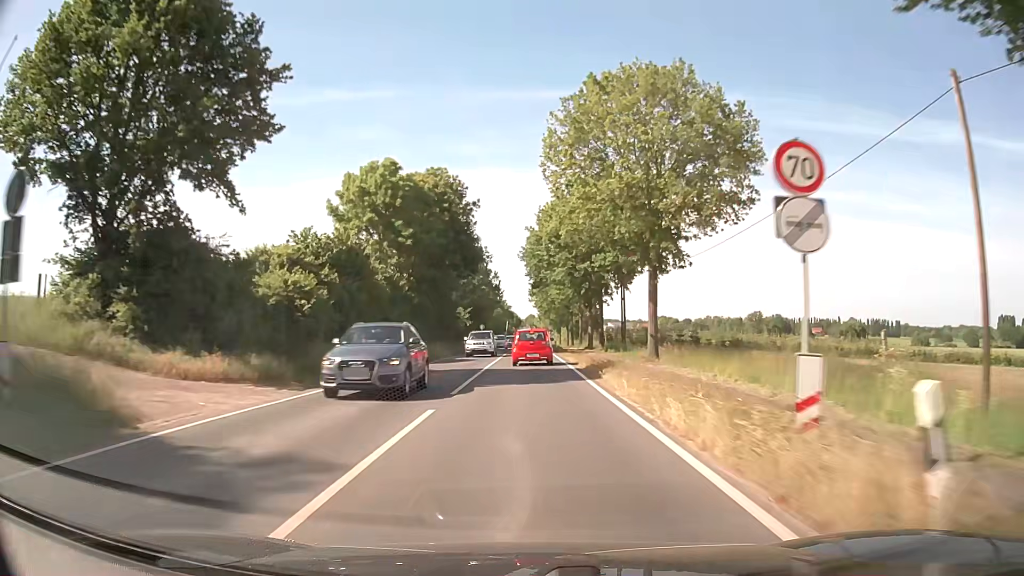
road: secondary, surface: asphalt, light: Day
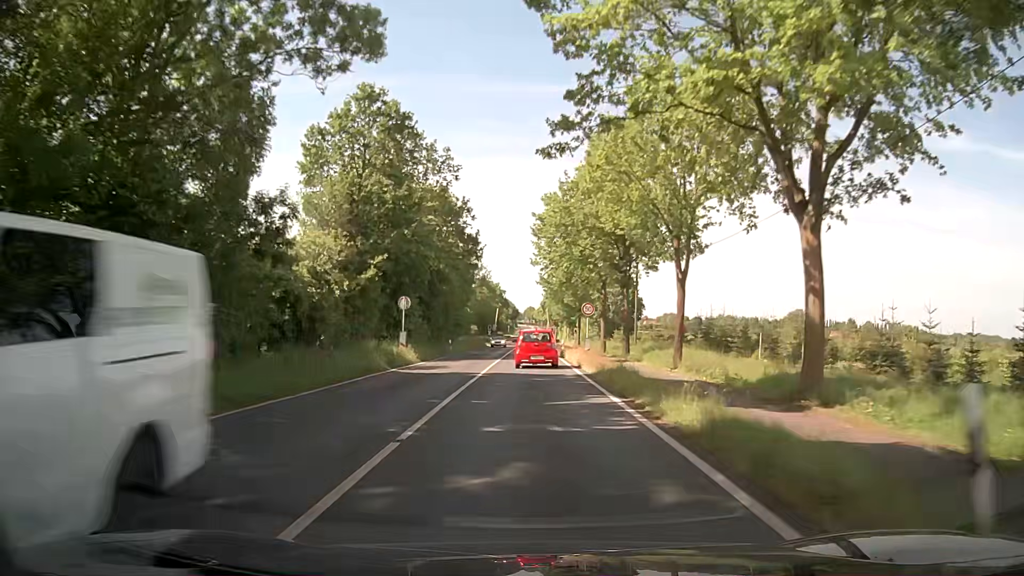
(+0.2, +55.0) m; 0°
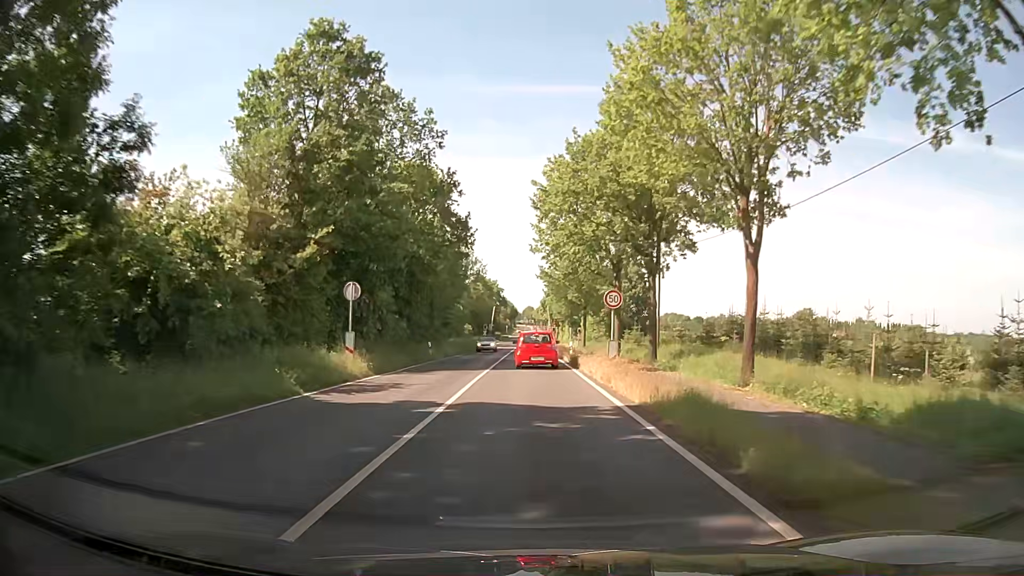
(+0.1, +9.6) m; 0°
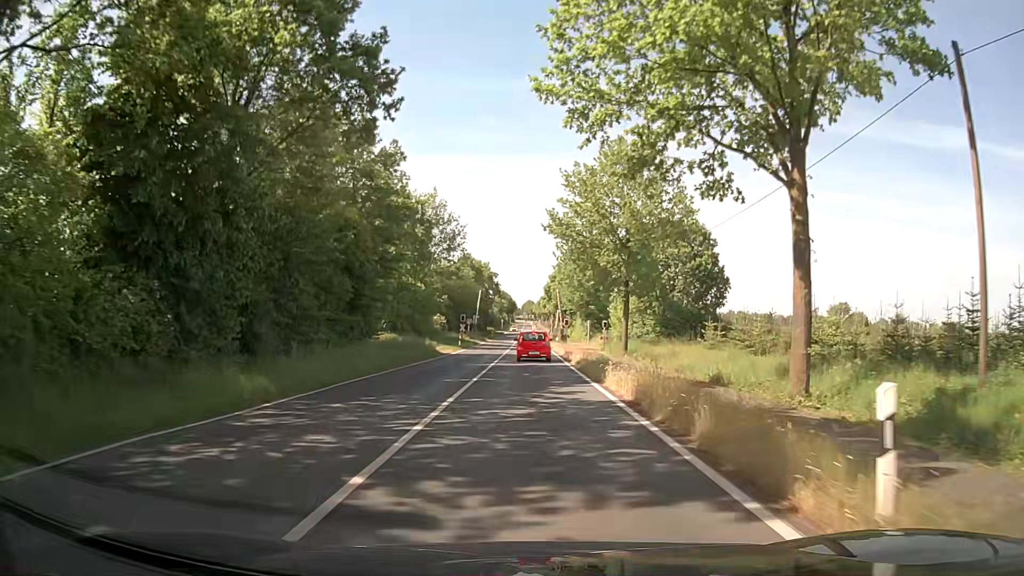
(0.0, +33.4) m; 0°
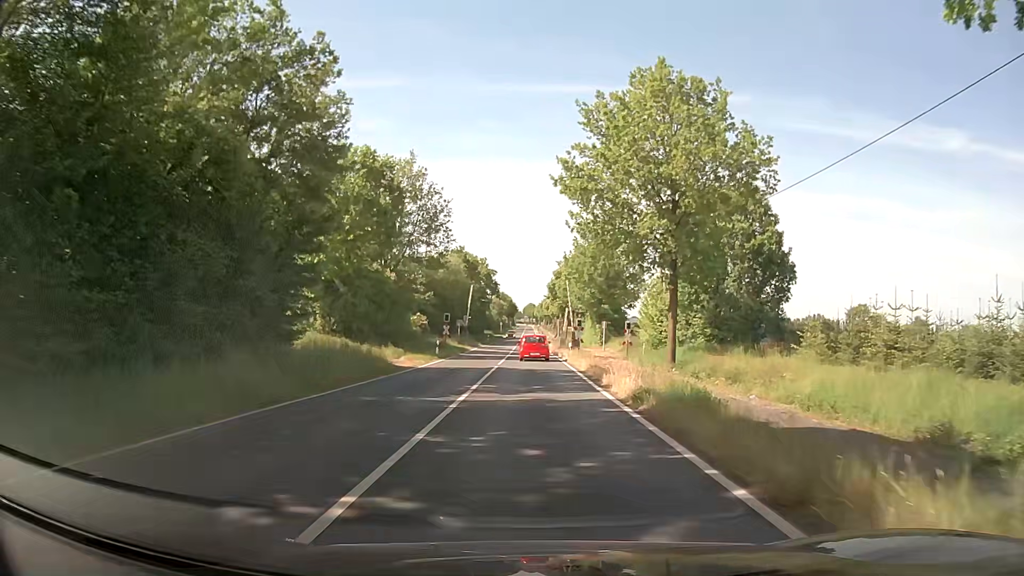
(0.0, +14.4) m; 0°
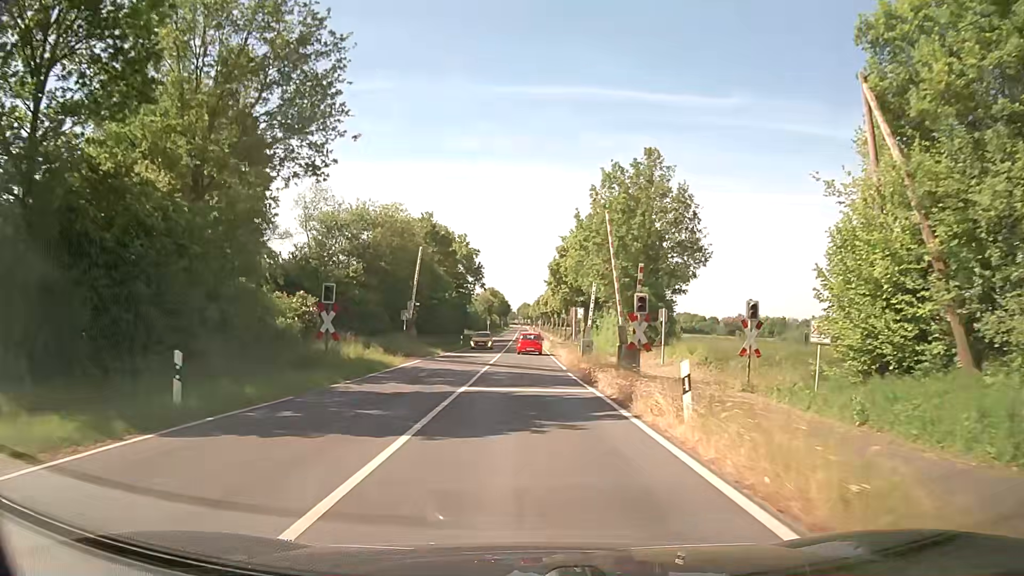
(+0.3, +30.3) m; +1°
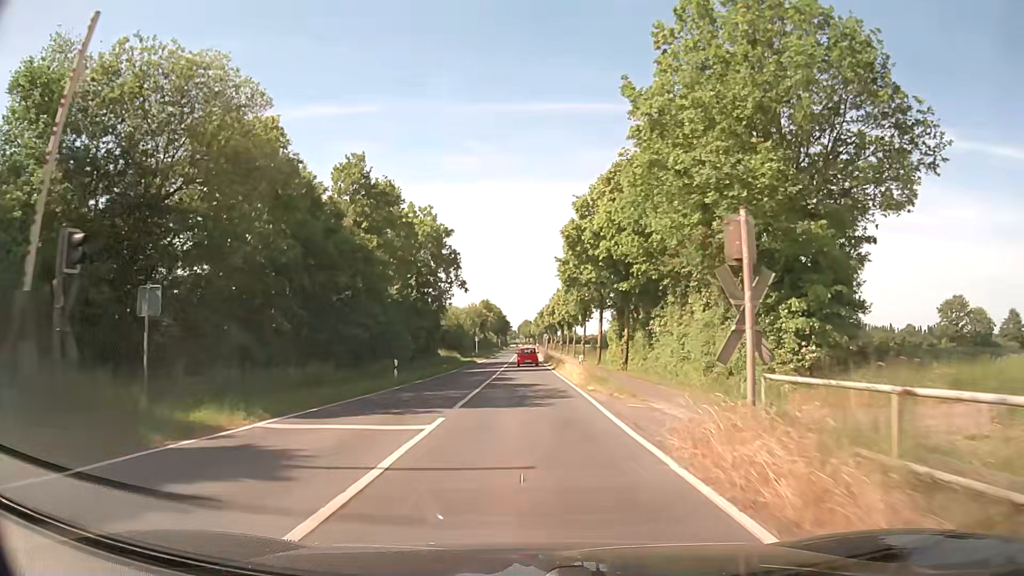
(0.0, +31.3) m; 0°
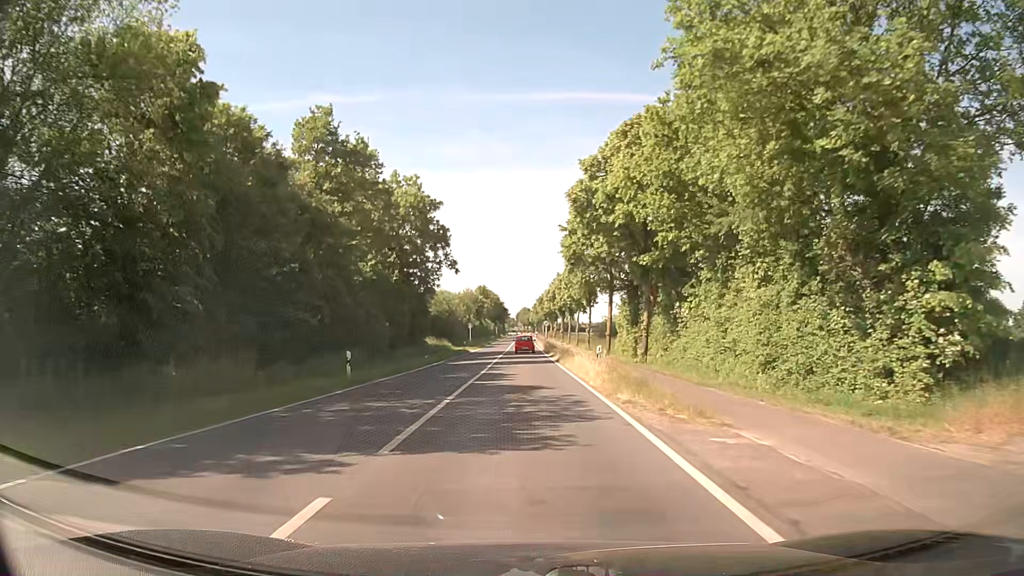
(0.0, +7.7) m; 0°
(0, +10) (0, +20) (0, +30) (0, +40) (-1, +50) (-1, +60) (-1, +70) (-1, +80) (-1, +90) (-1, +100) m
